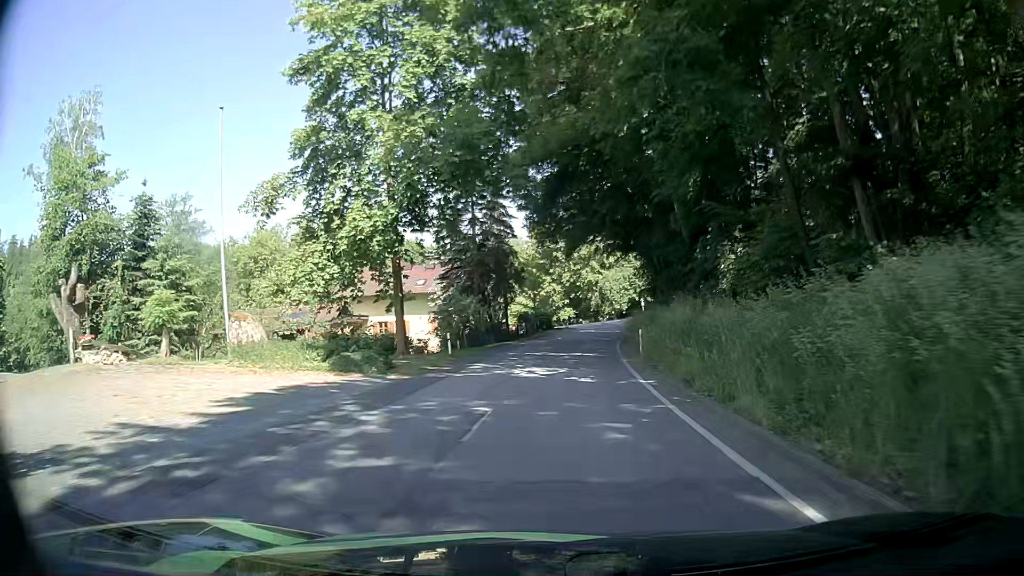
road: tertiary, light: Day
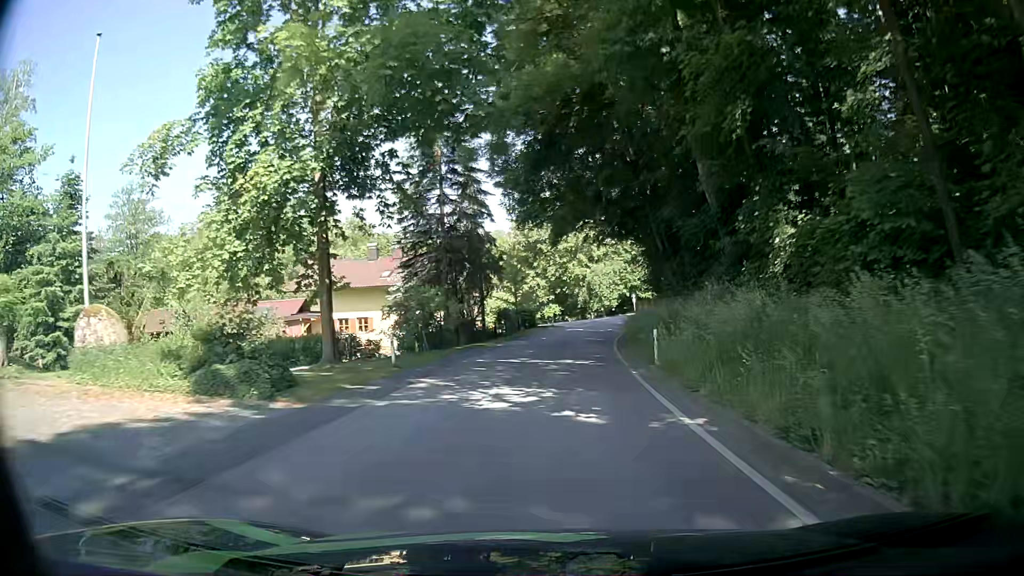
(+0.1, +6.6) m; +2°
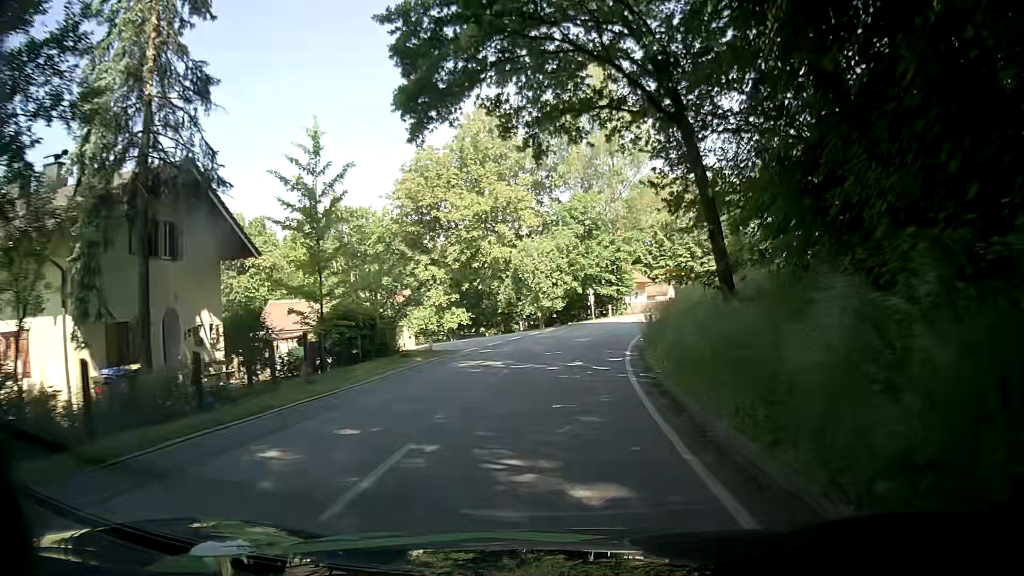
(+1.3, +32.5) m; +6°
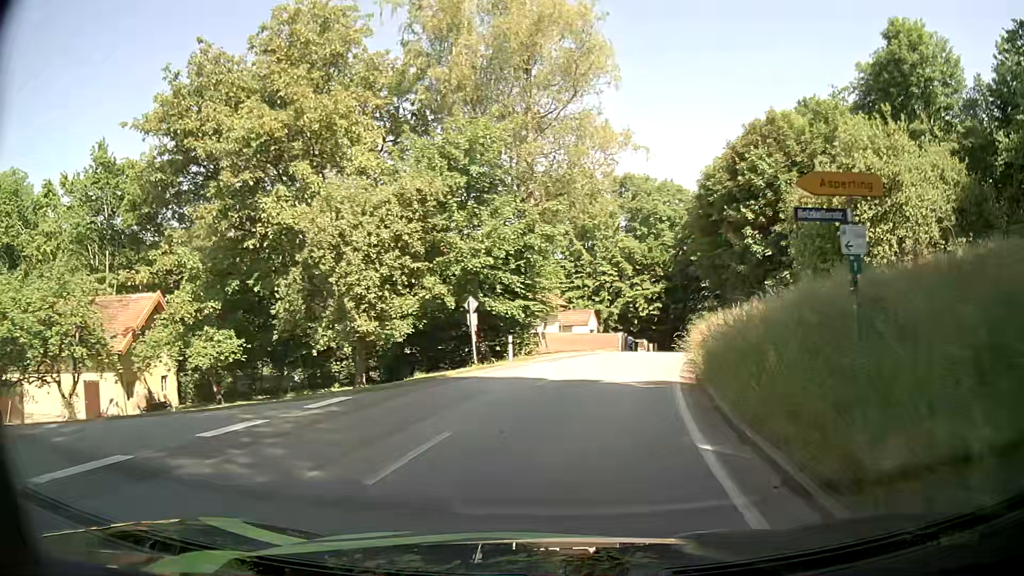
(+1.6, +25.8) m; +8°
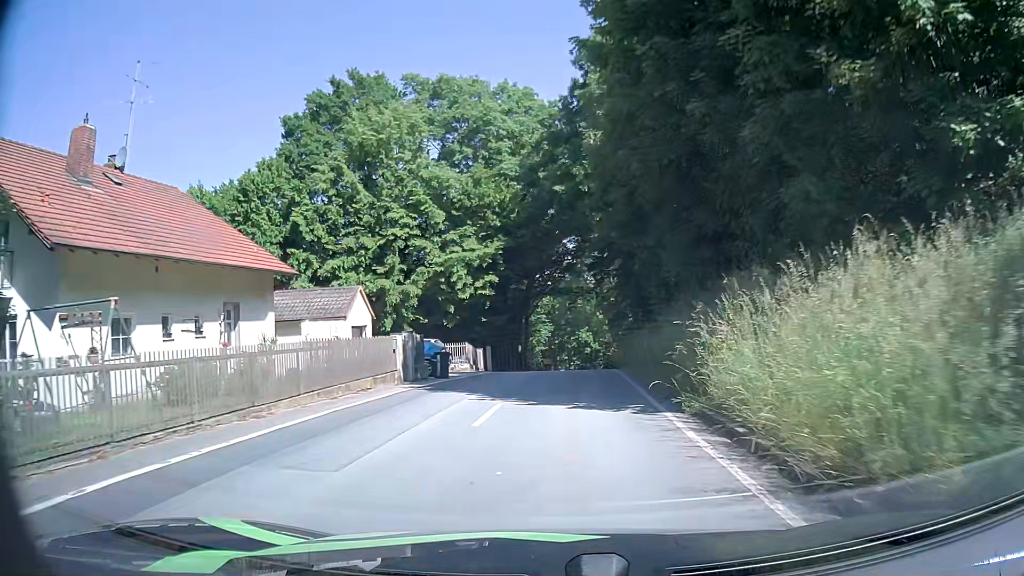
(+4.8, +31.3) m; +14°
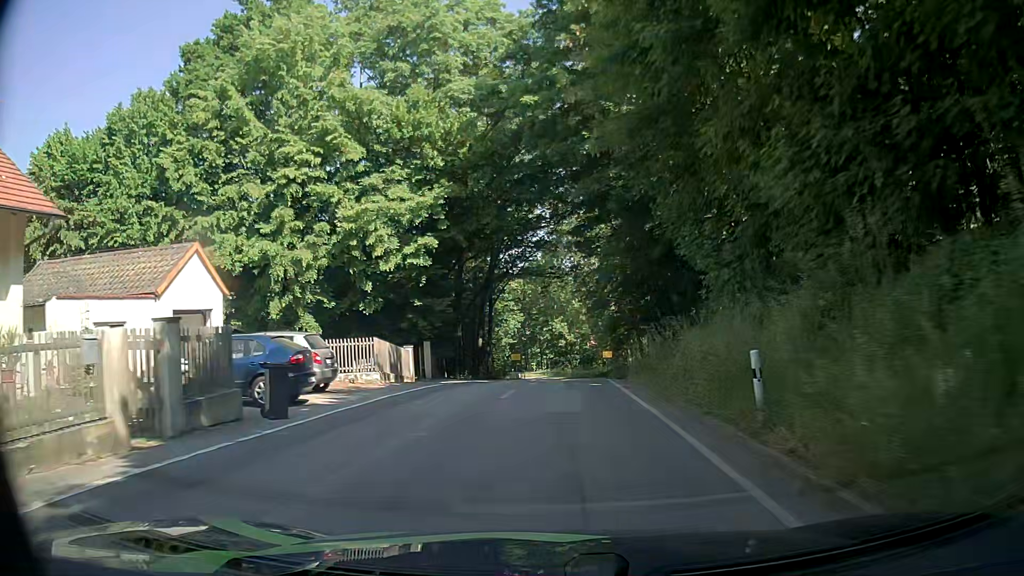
(+0.3, +13.0) m; +2°
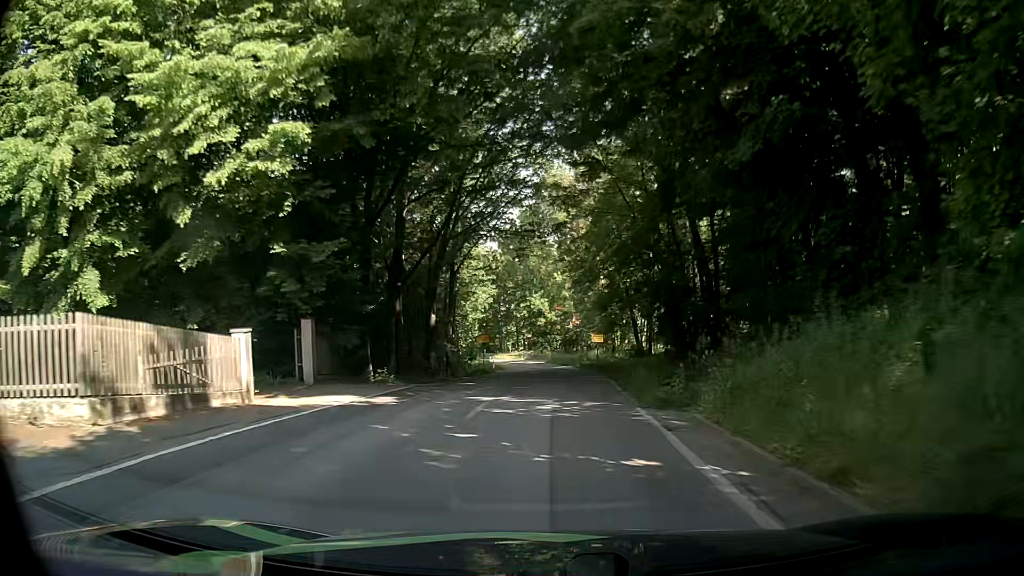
(+0.3, +13.1) m; +3°
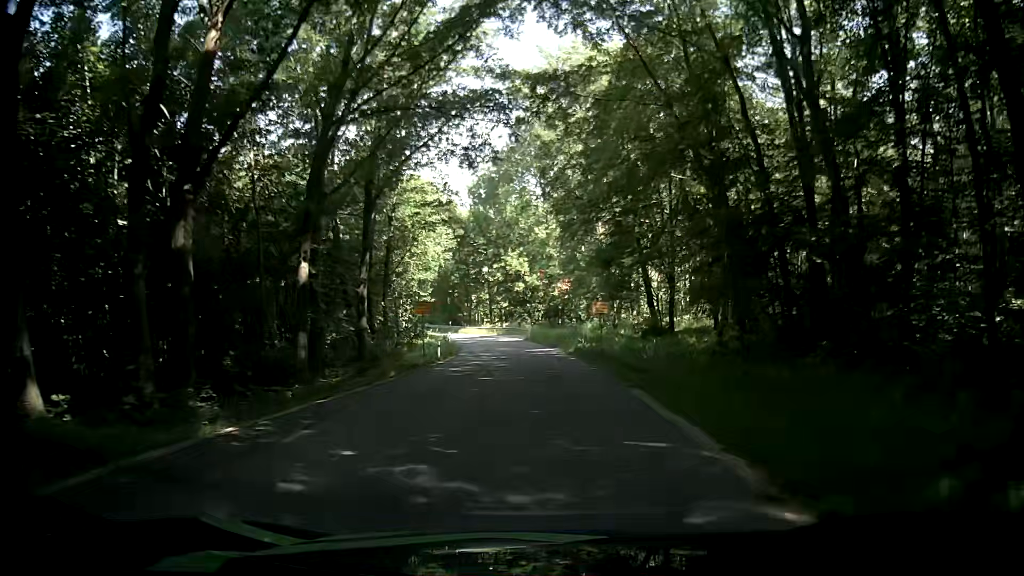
(+0.1, +19.2) m; +2°
(0, +10) (0, +20) (0, +30) (-1, +40) (-2, +50) (-4, +60) (-7, +69) (-11, +78) (-17, +87) (-23, +95) m
